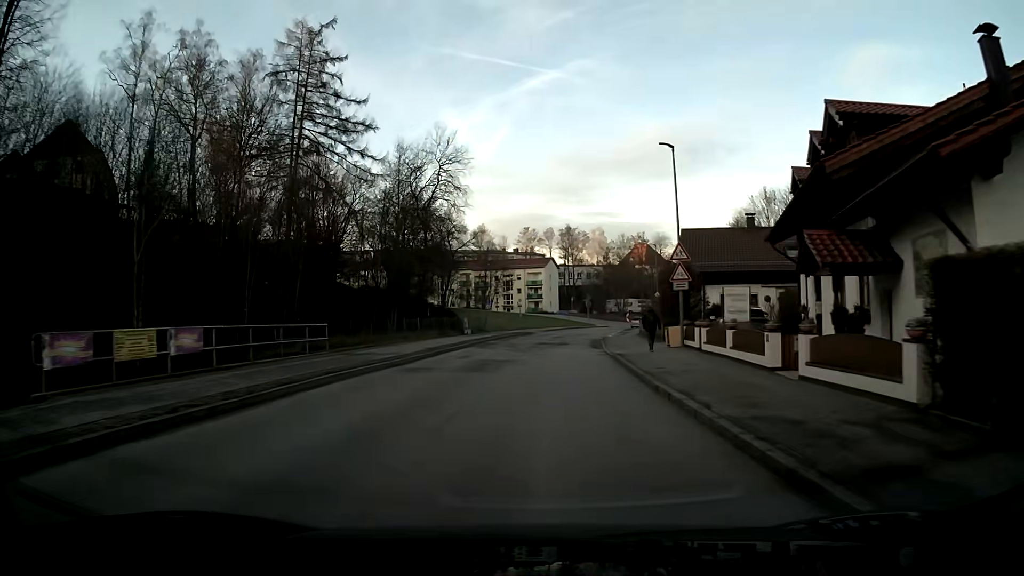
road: unclassified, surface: asphalt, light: Day
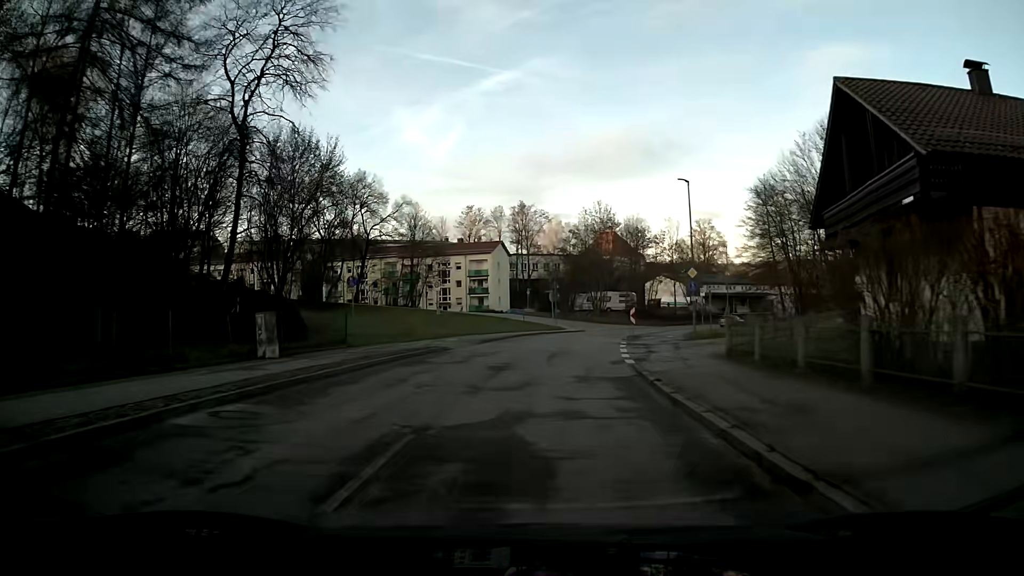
(+1.1, +31.1) m; +4°
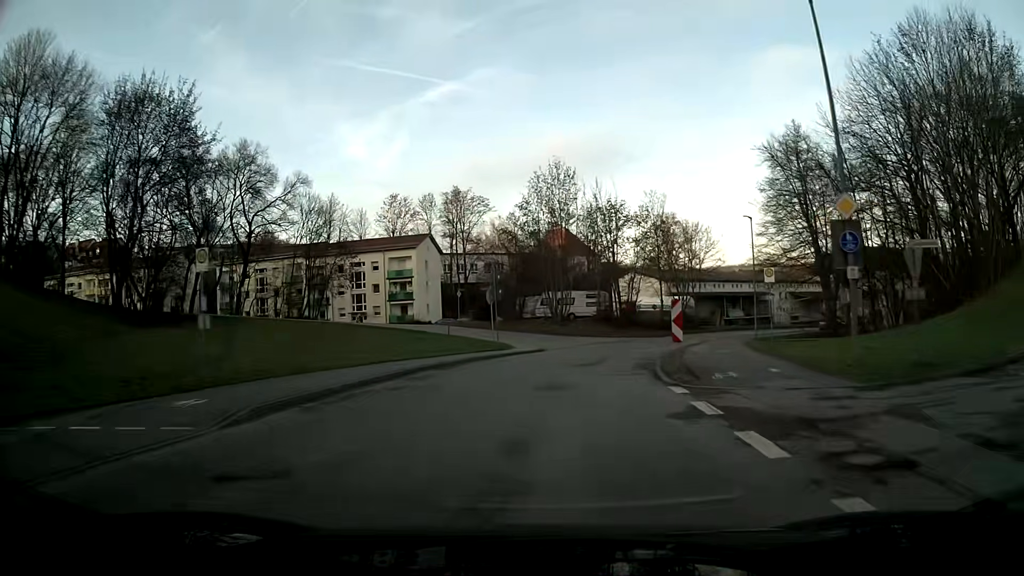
(+0.8, +22.8) m; +5°
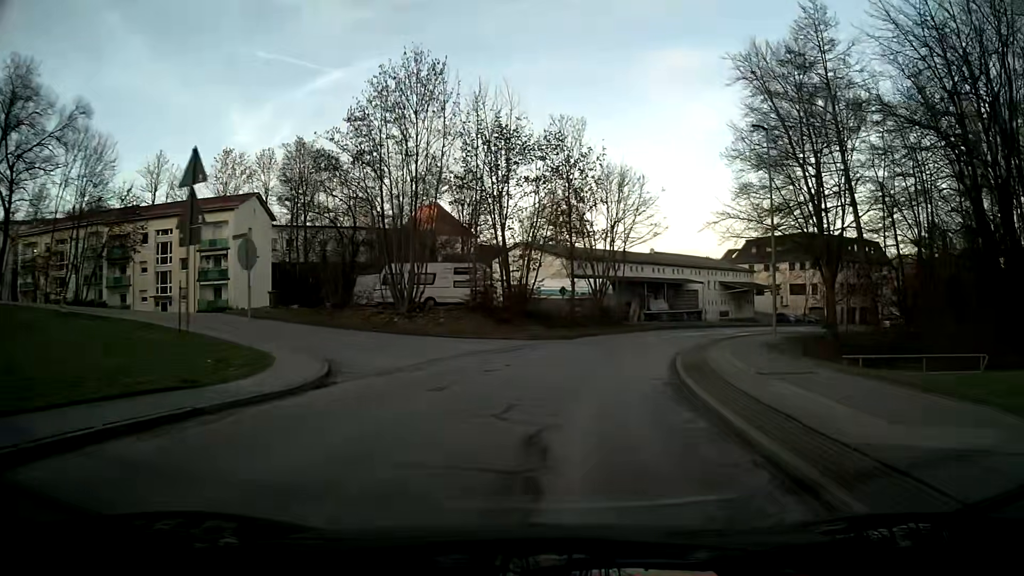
(+2.2, +21.9) m; +12°
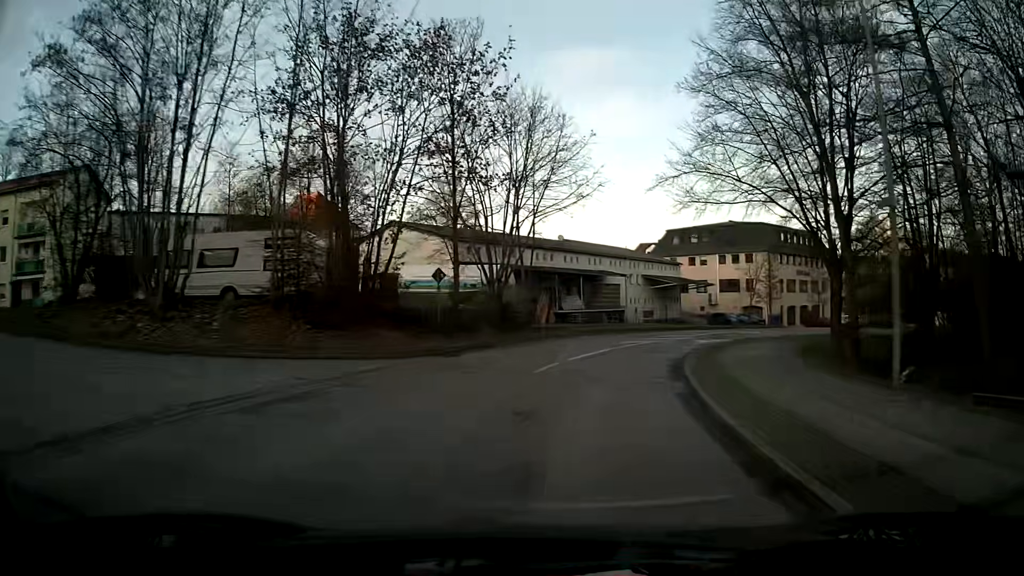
(+1.1, +14.2) m; +9°
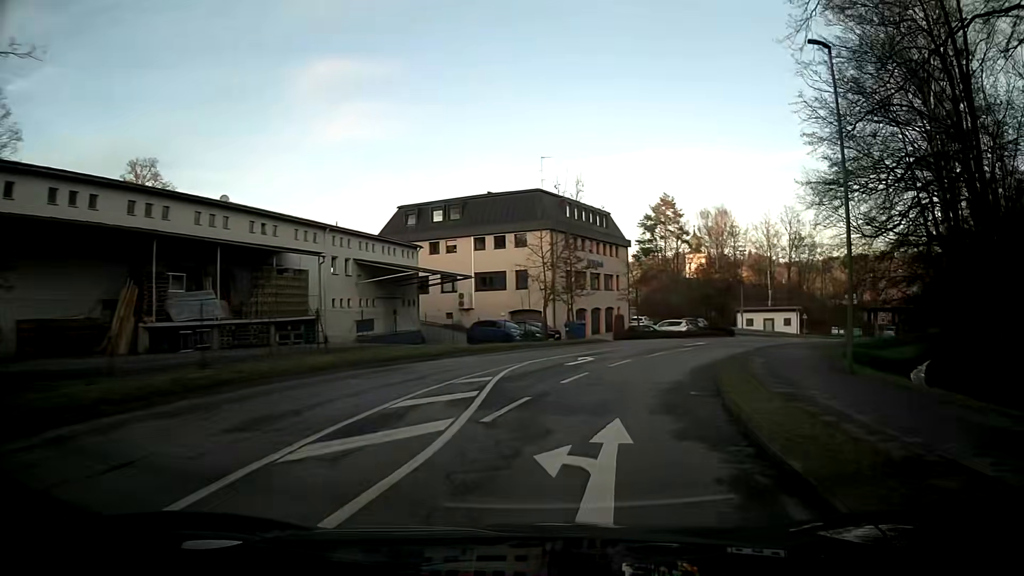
(+5.1, +27.1) m; +23°
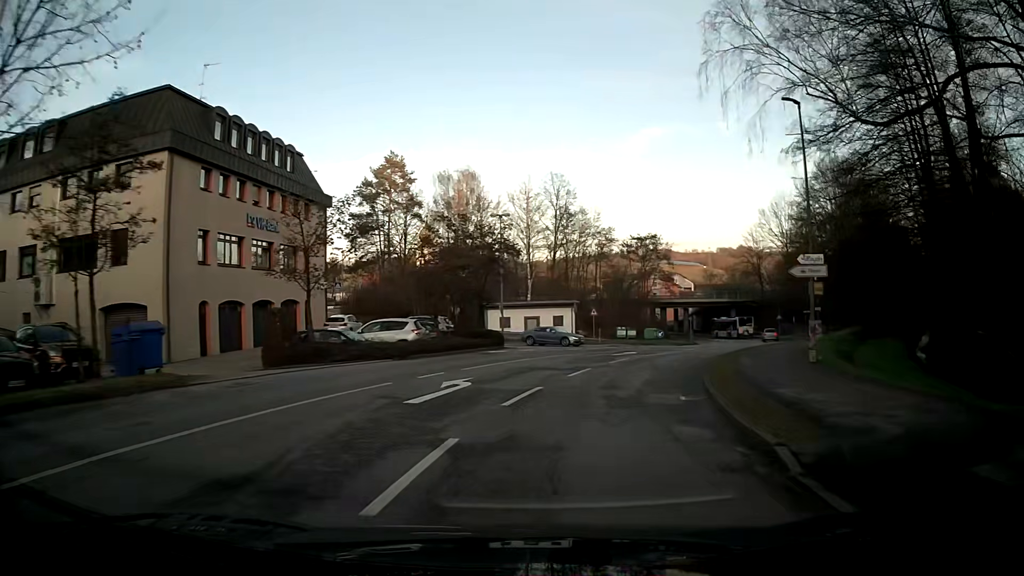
(+5.7, +27.5) m; +23°
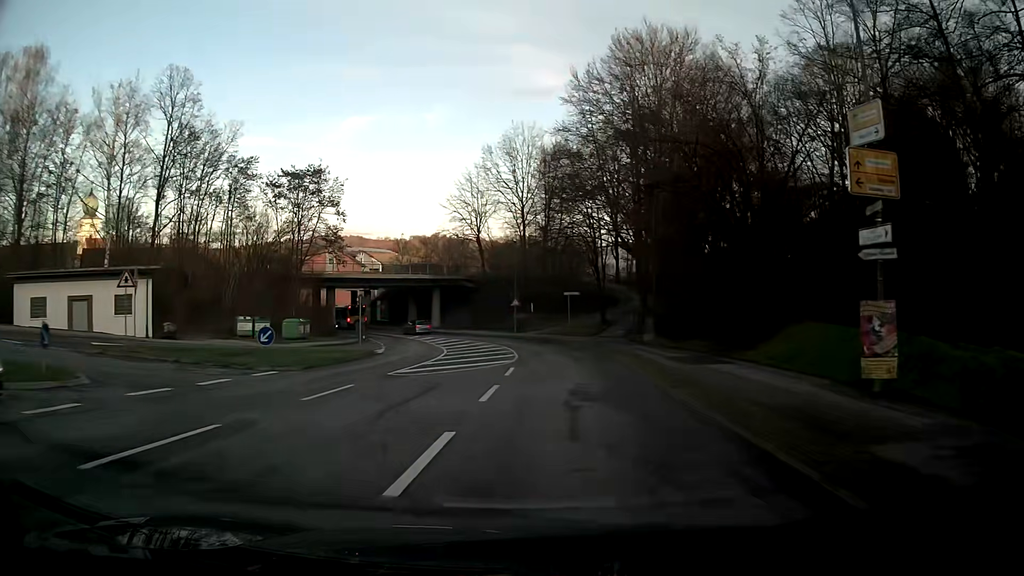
(+8.6, +35.6) m; +25°
